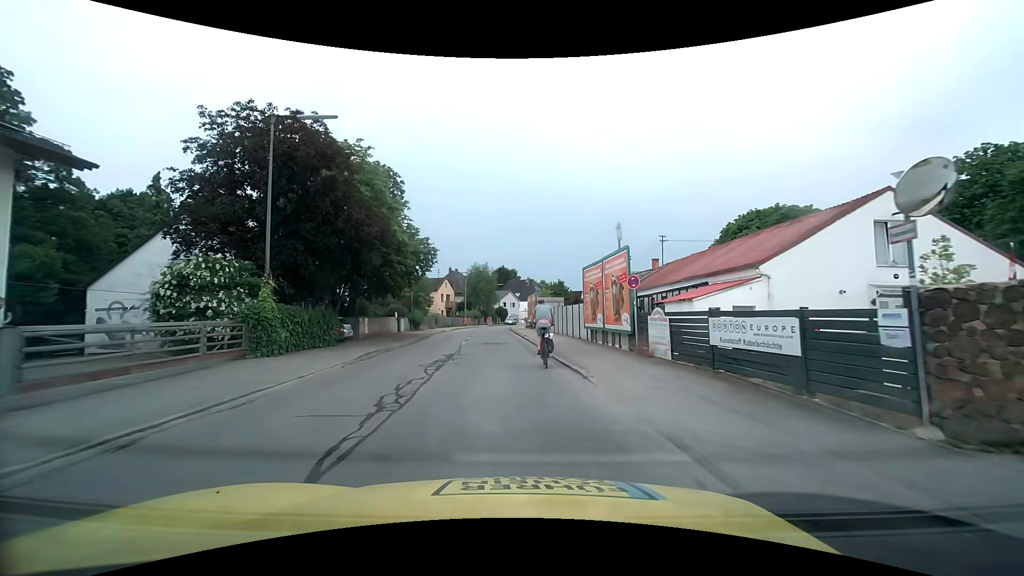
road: tertiary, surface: asphalt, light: Day
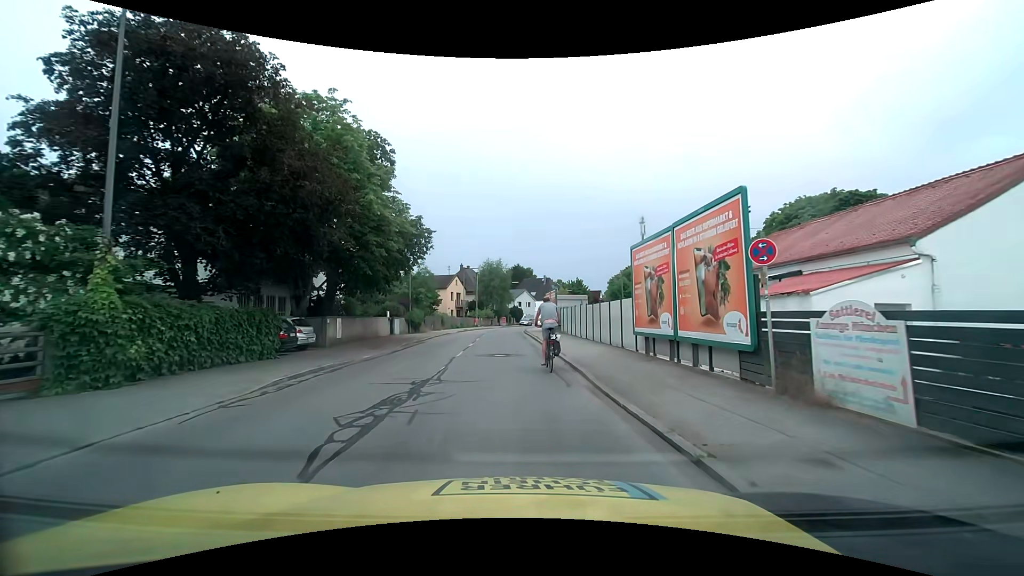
(-0.1, +7.3) m; -2°
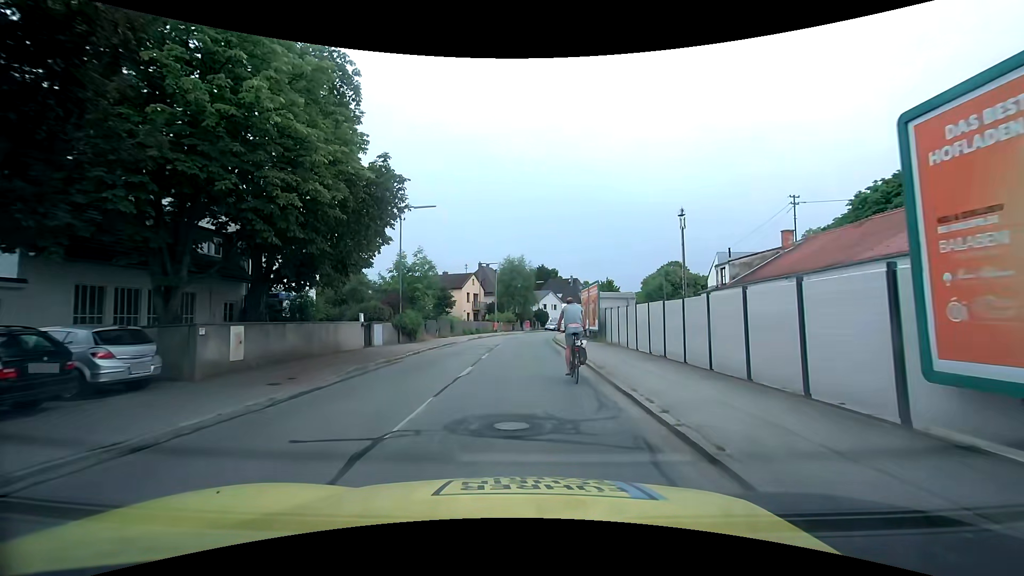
(-0.2, +10.6) m; -3°
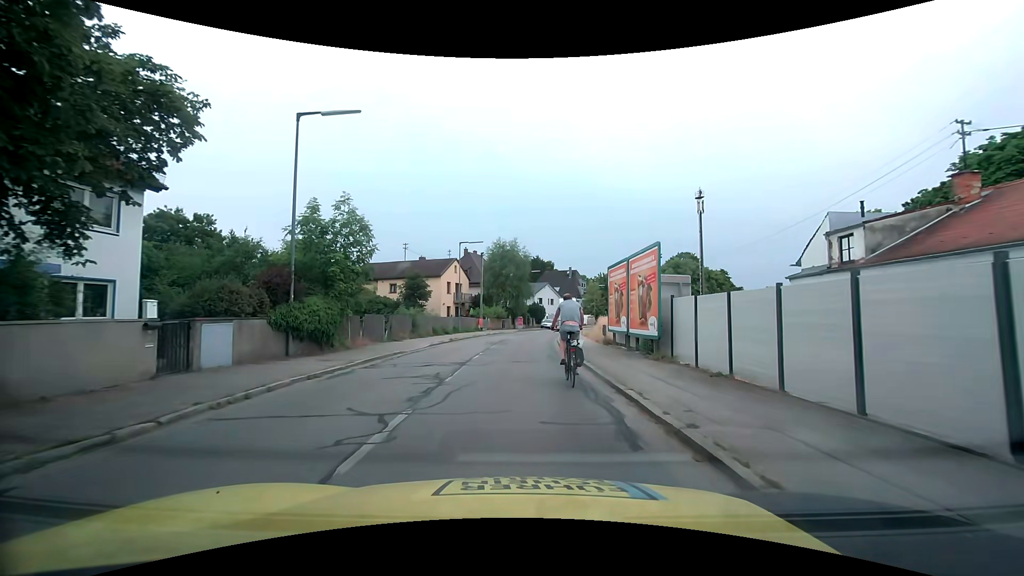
(+0.1, +13.4) m; +1°
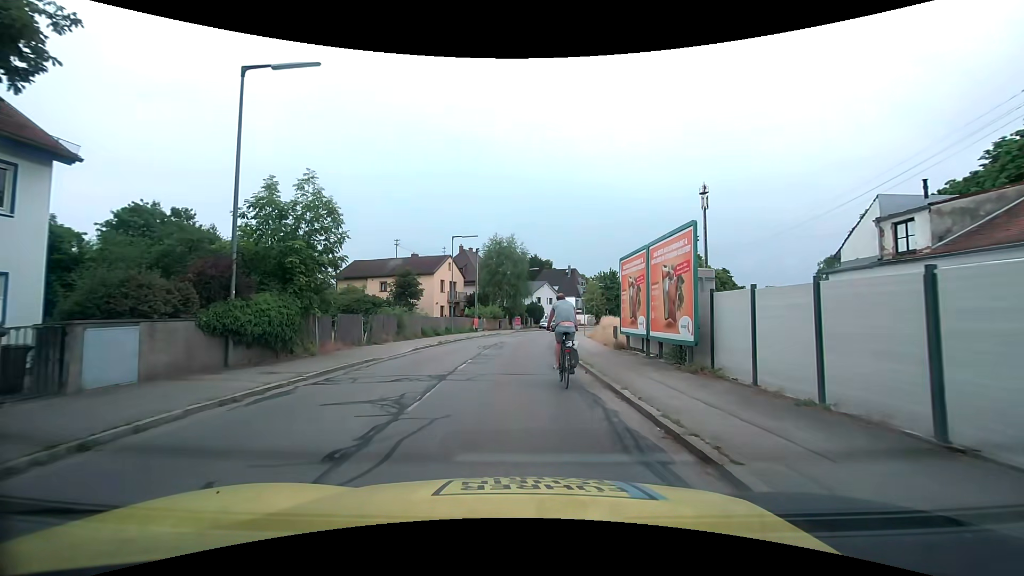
(0.0, +3.2) m; +1°
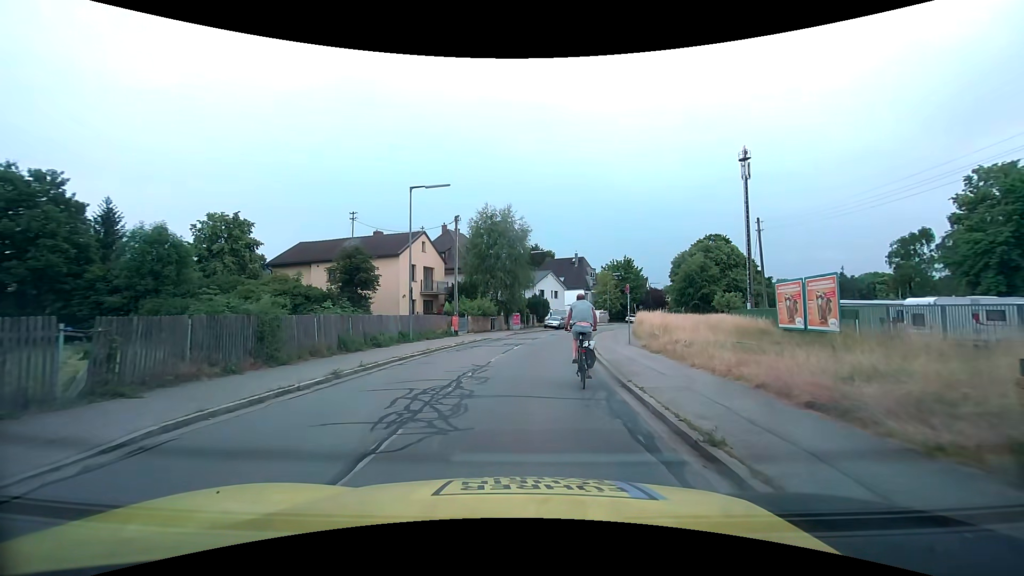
(-0.1, +15.7) m; 0°
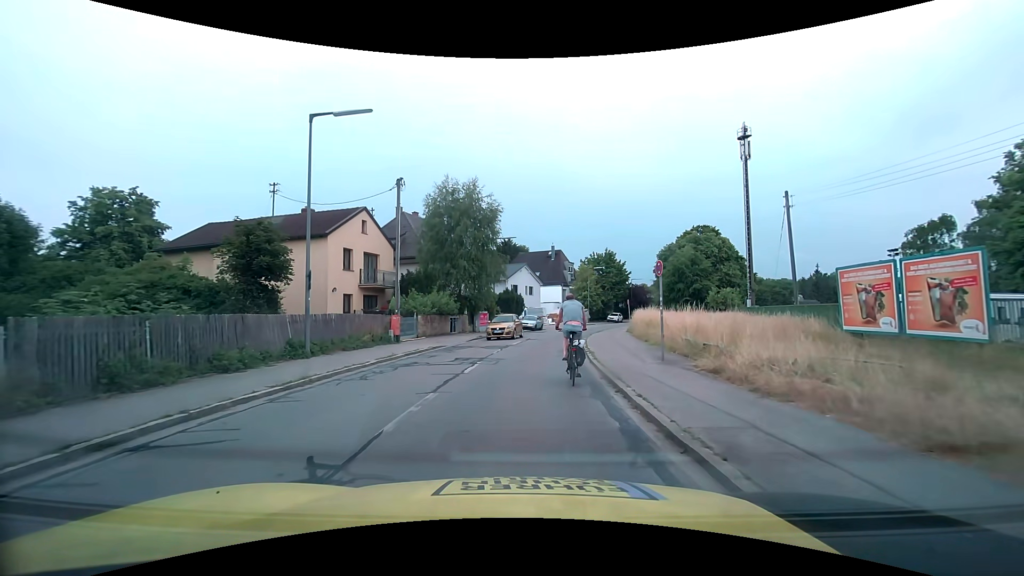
(+0.2, +9.4) m; +3°
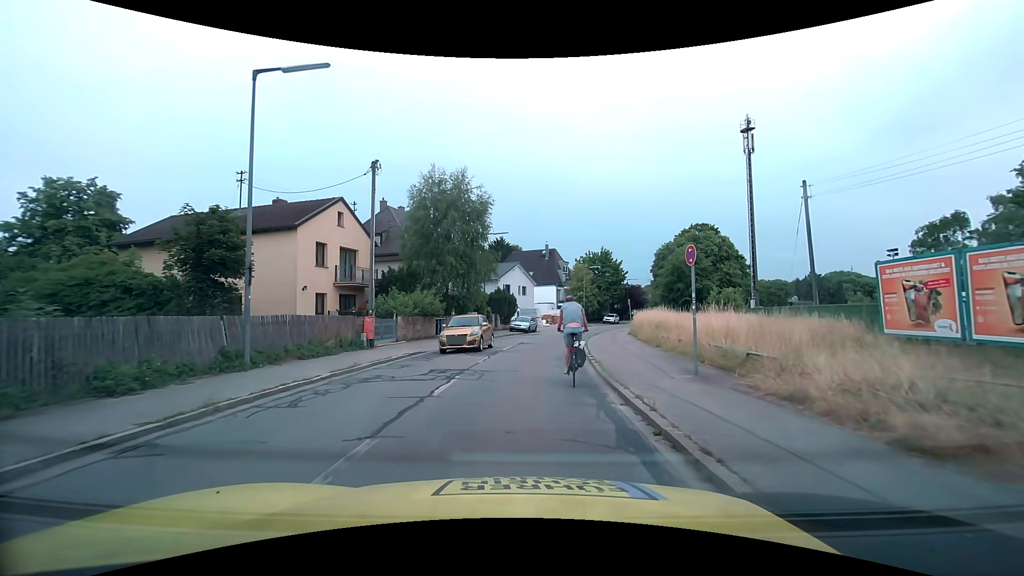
(0.0, +3.1) m; 0°
(0, +10) (+1, +20) (+2, +30) (+4, +40) (+7, +49) (+10, +59) (+13, +68) (+16, +78) (+20, +87) (+24, +96) m
